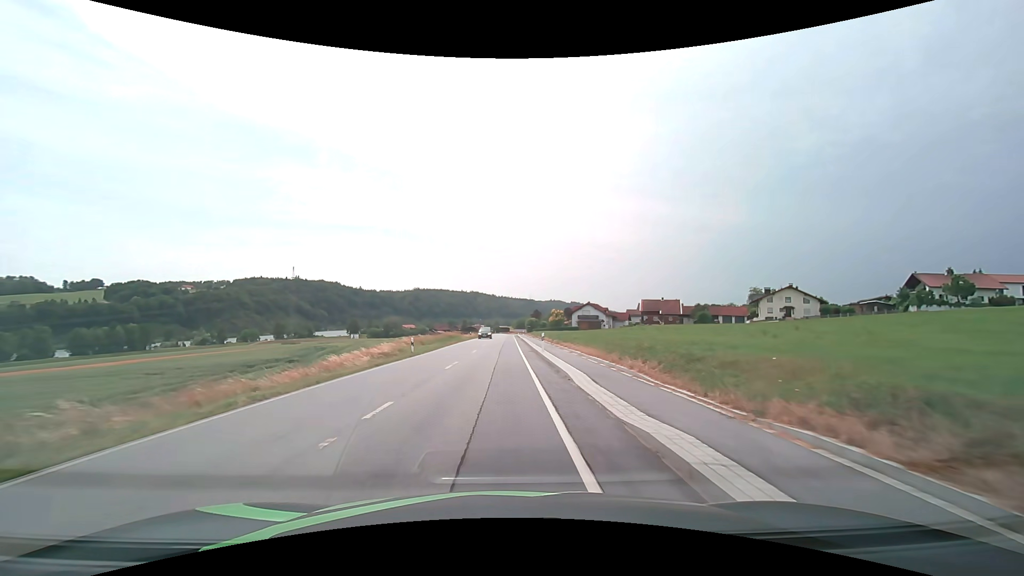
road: secondary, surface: asphalt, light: Day
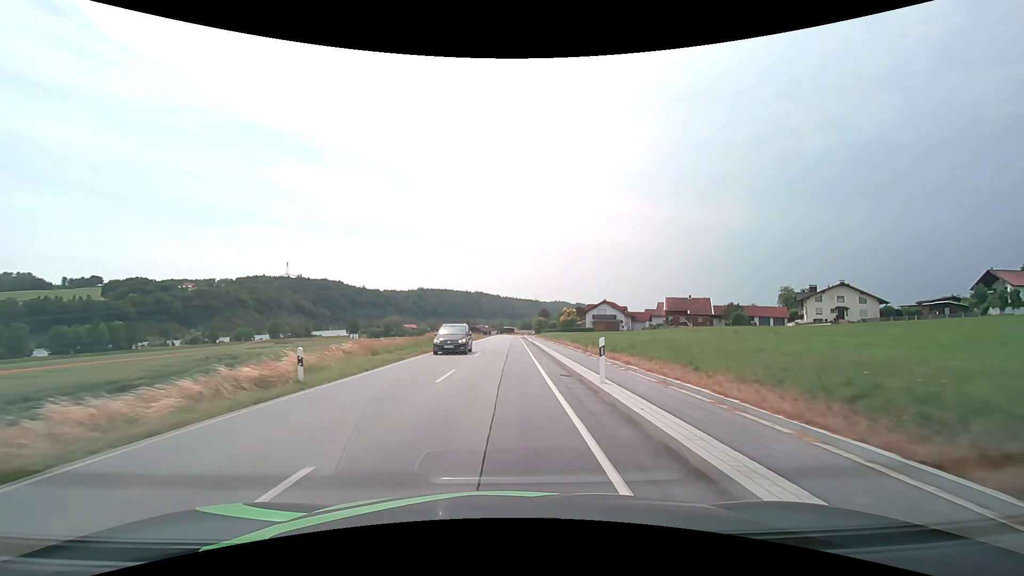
(-0.2, +16.7) m; -1°
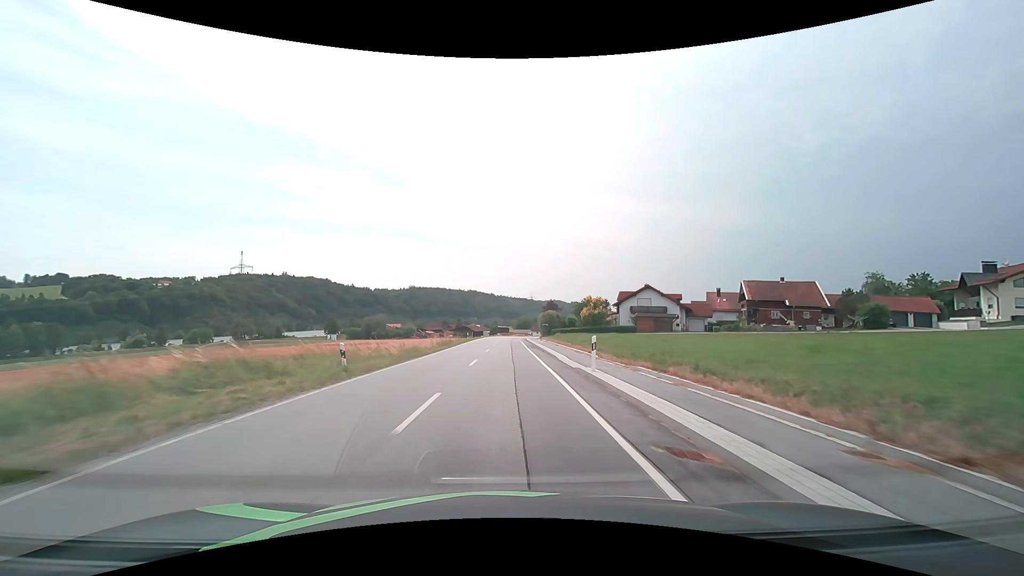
(+0.2, +42.8) m; +1°
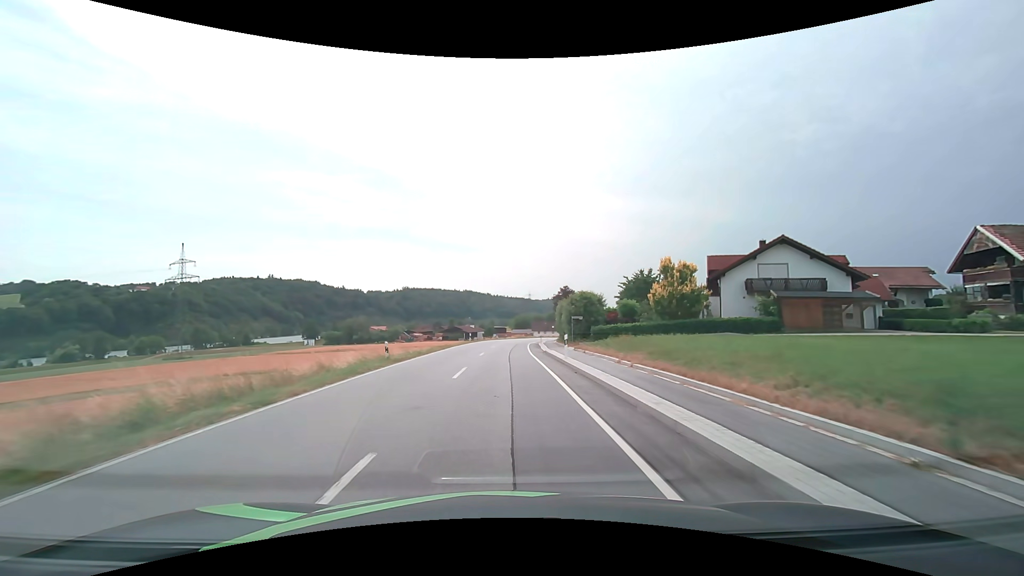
(+0.4, +40.9) m; +1°
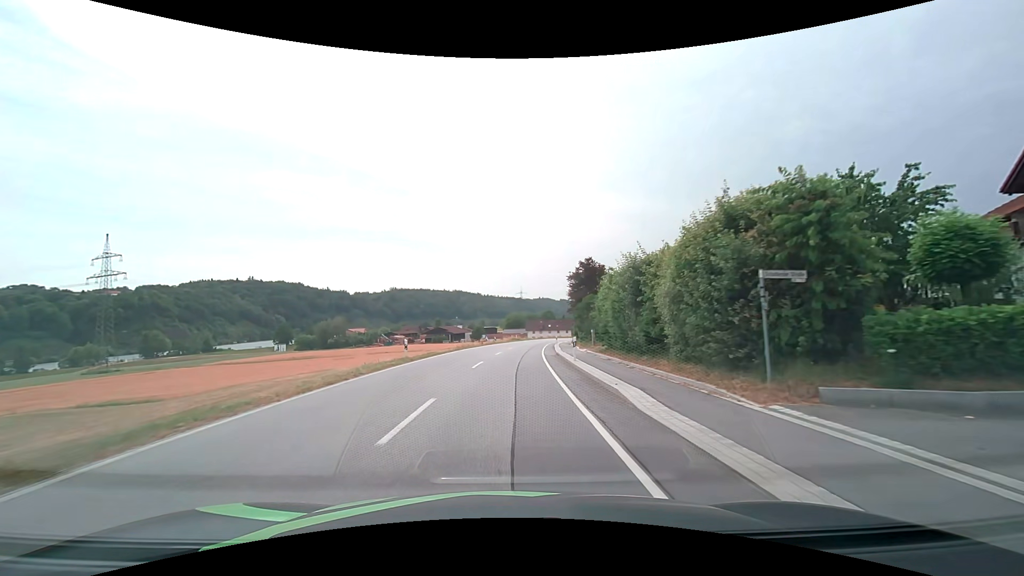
(+0.1, +31.8) m; +1°
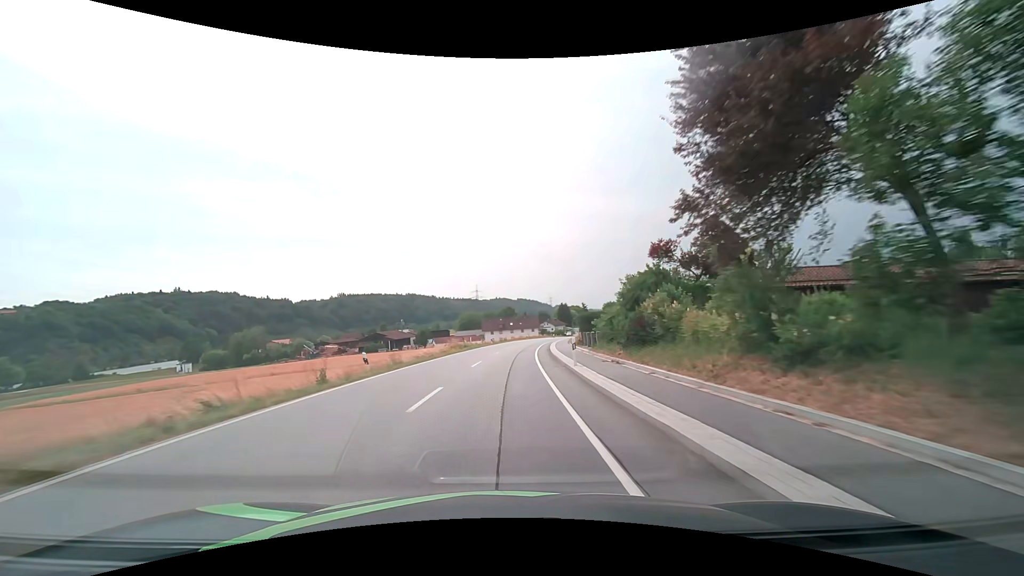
(+2.0, +45.7) m; +5°
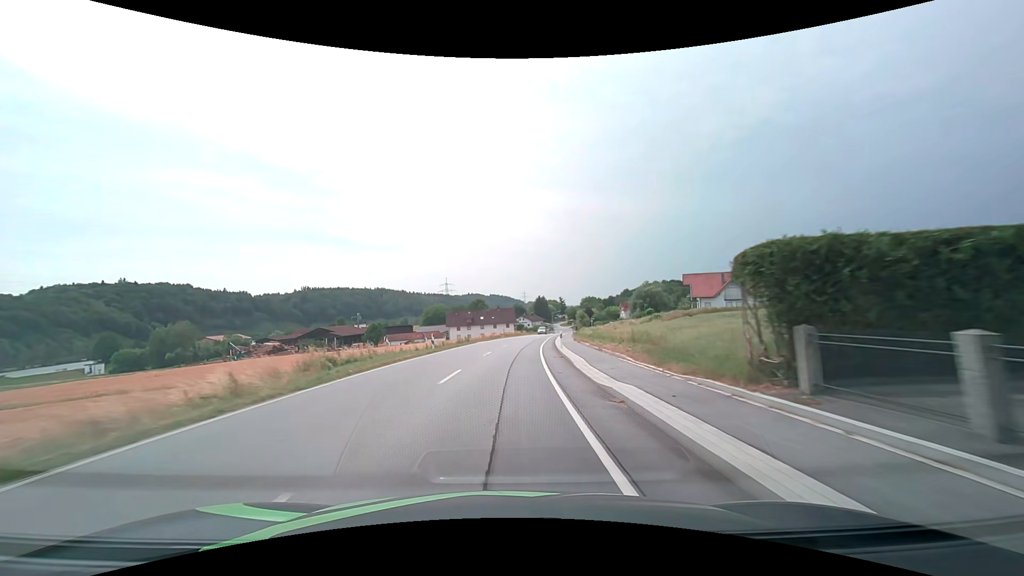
(+0.6, +32.9) m; +3°
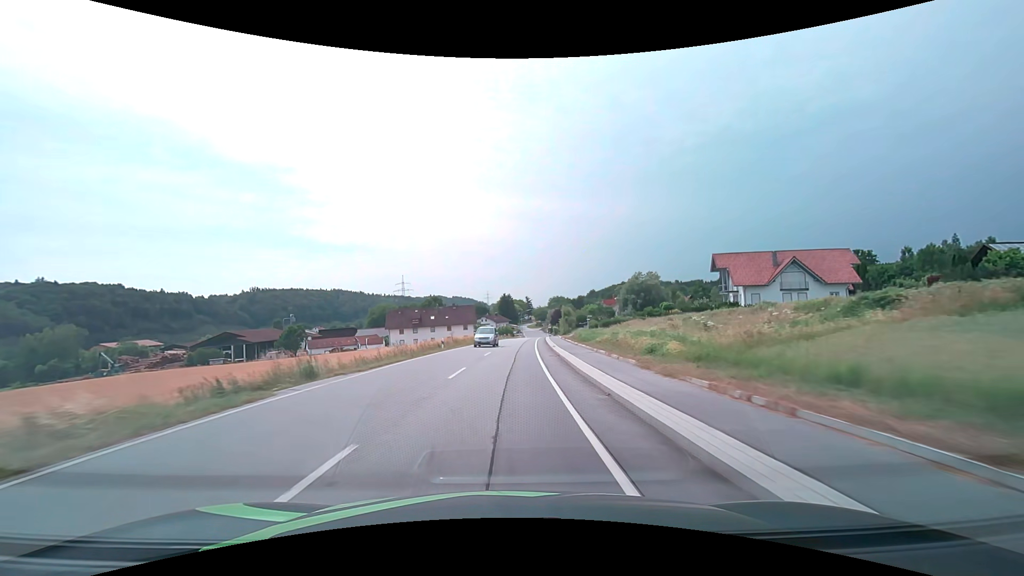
(+1.3, +34.3) m; +4°
(0, +10) (0, +20) (+1, +30) (+1, +40) (+2, +50) (+3, +60) (+4, +70) (+4, +80) (+5, +90) (+6, +100) m
